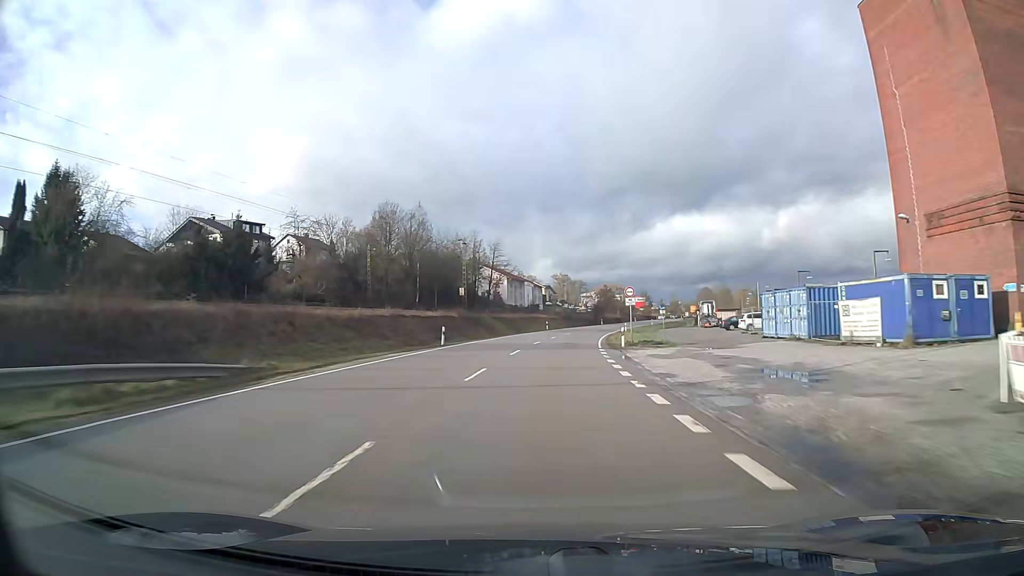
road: primary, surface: asphalt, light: Day
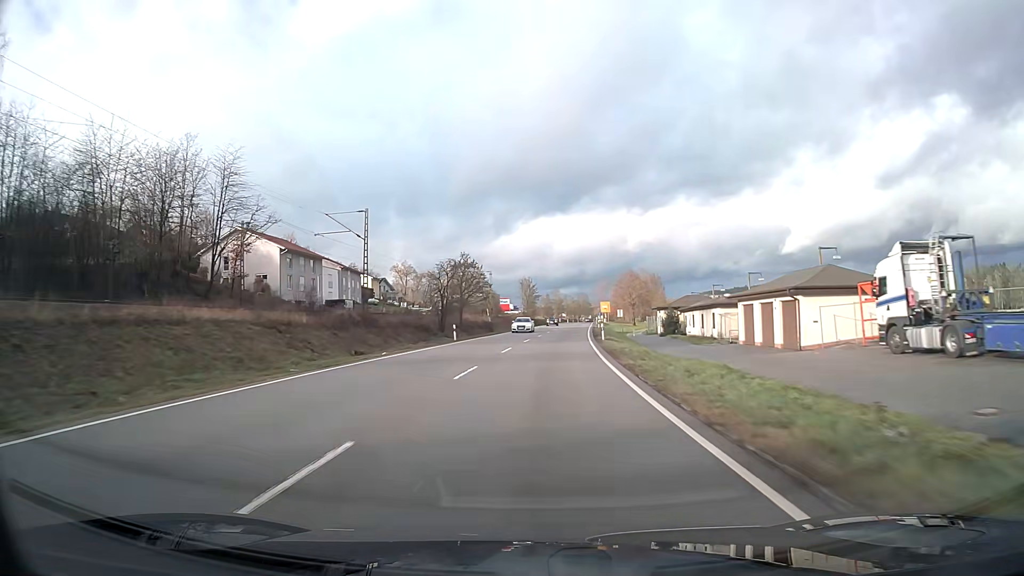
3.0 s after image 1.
(+8.4, +83.5) m; +12°
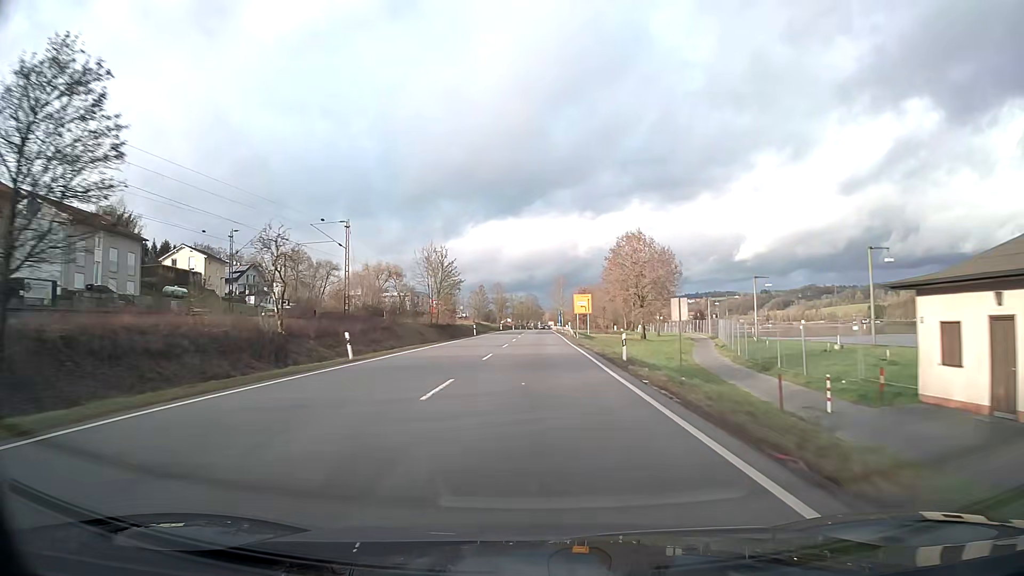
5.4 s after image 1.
(+2.9, +63.8) m; +4°
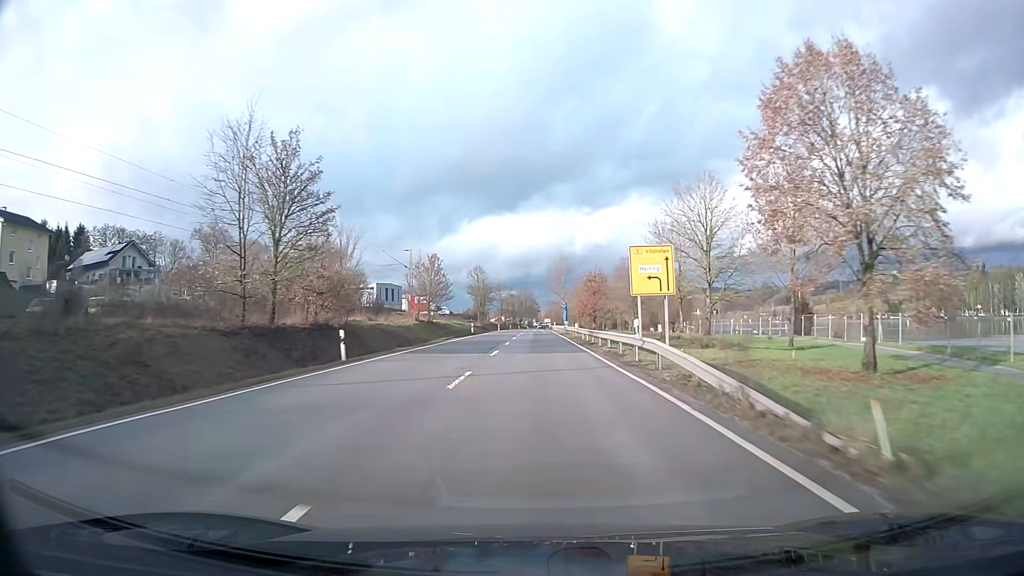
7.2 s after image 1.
(+0.2, +46.7) m; 0°
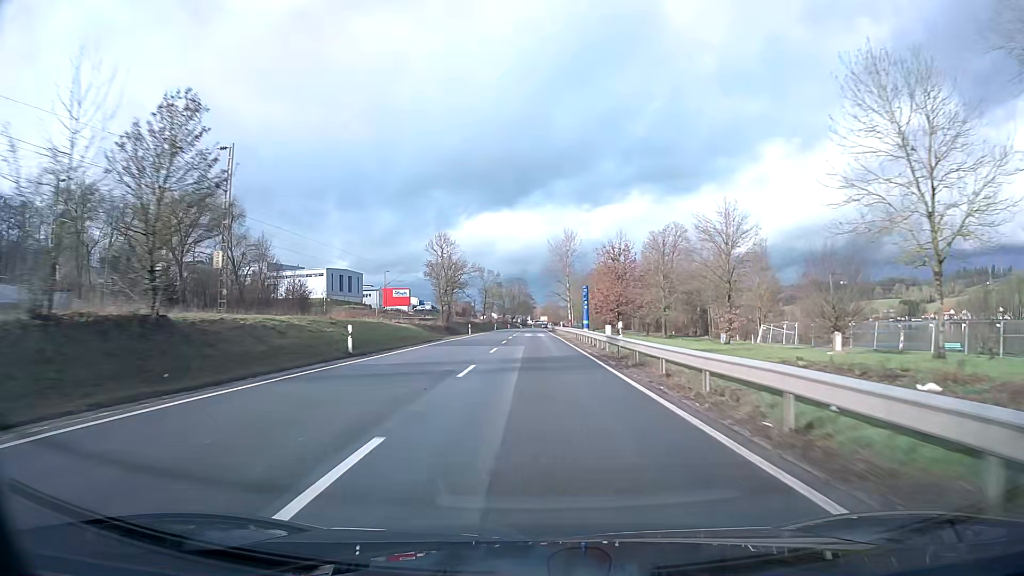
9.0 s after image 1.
(+0.2, +45.7) m; 0°
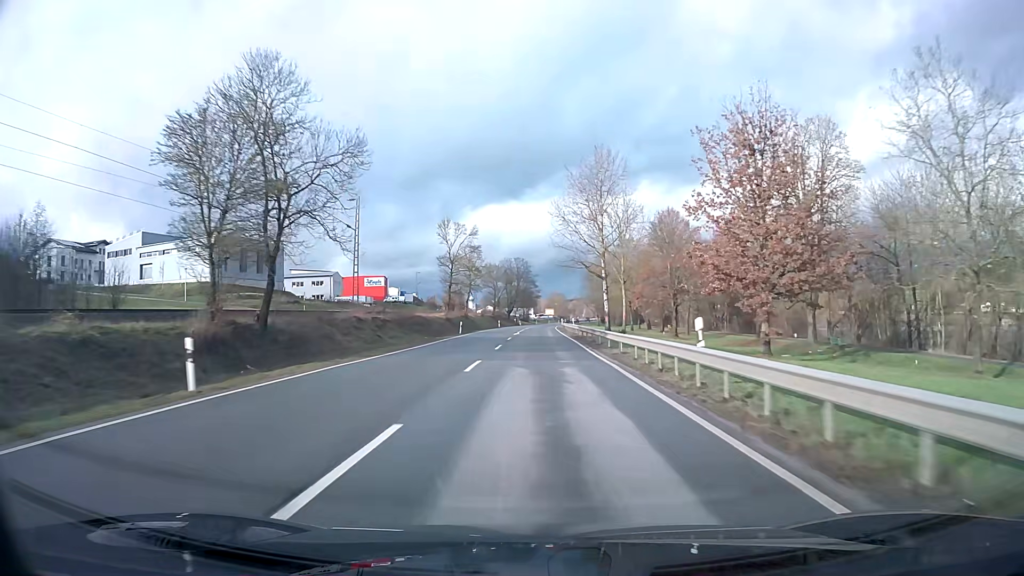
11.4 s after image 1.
(-0.2, +59.3) m; 0°
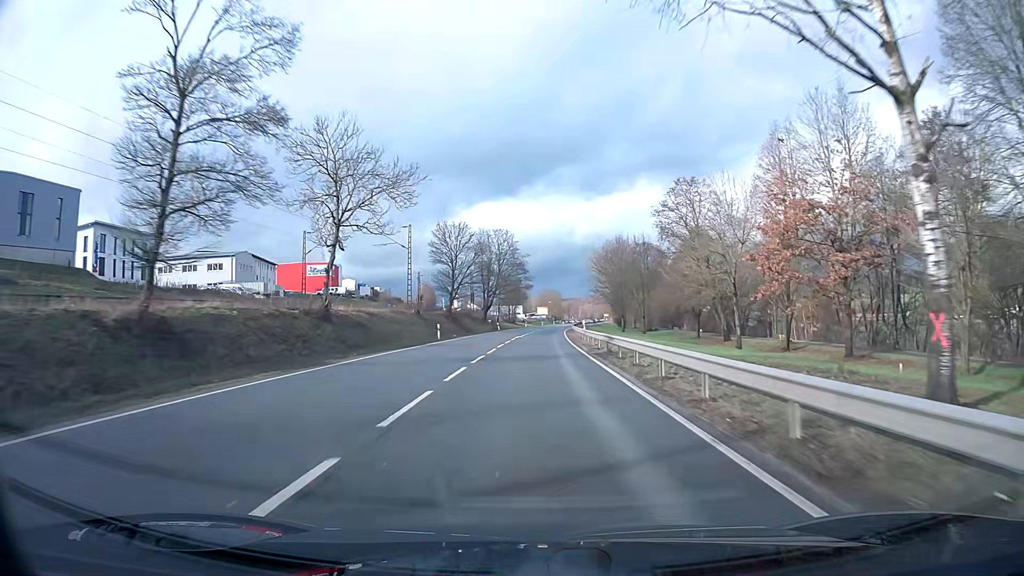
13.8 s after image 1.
(+0.4, +58.0) m; +1°
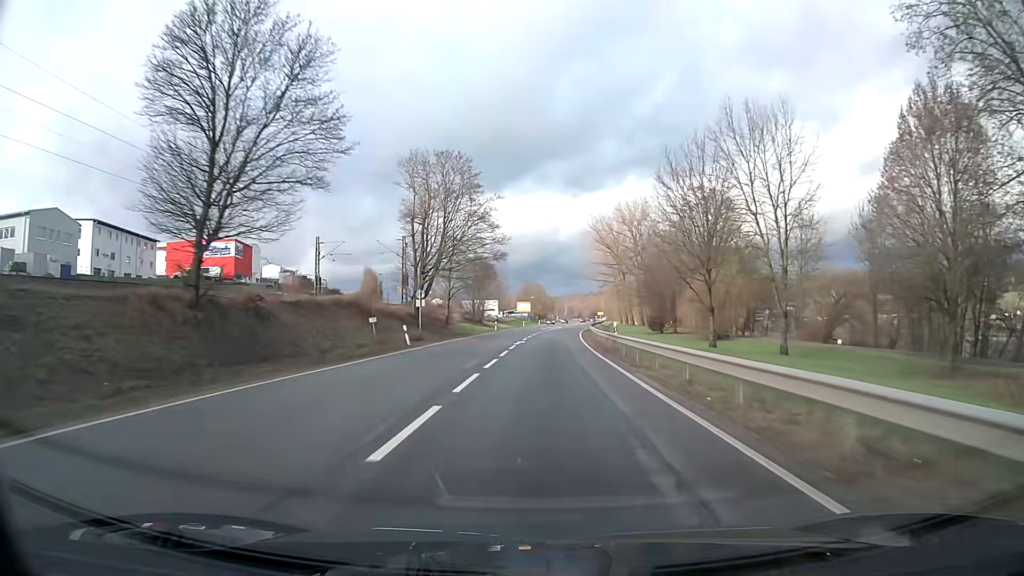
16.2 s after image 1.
(+0.7, +57.3) m; +2°
